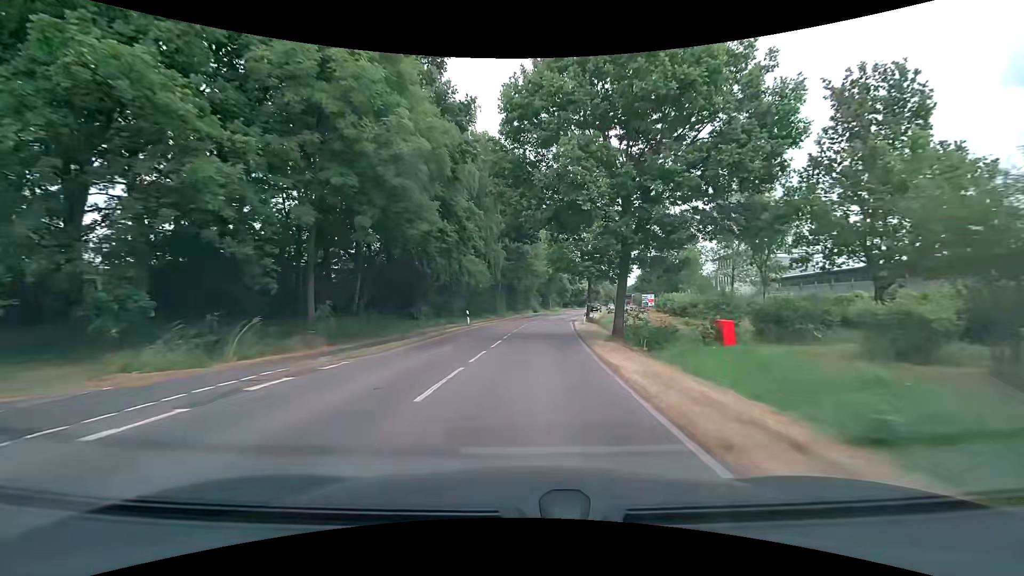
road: secondary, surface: asphalt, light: Day
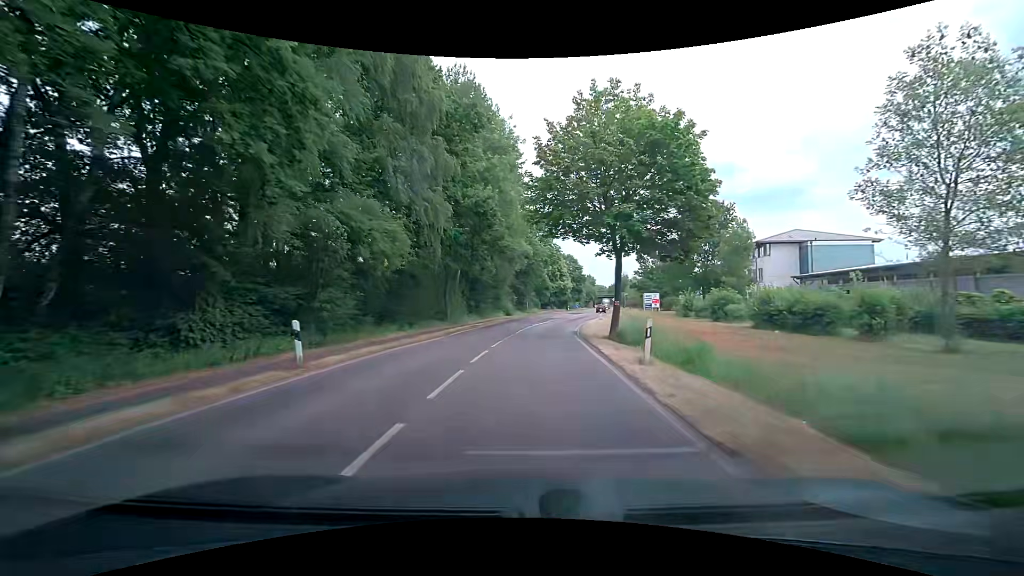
(+0.6, +22.8) m; +2°
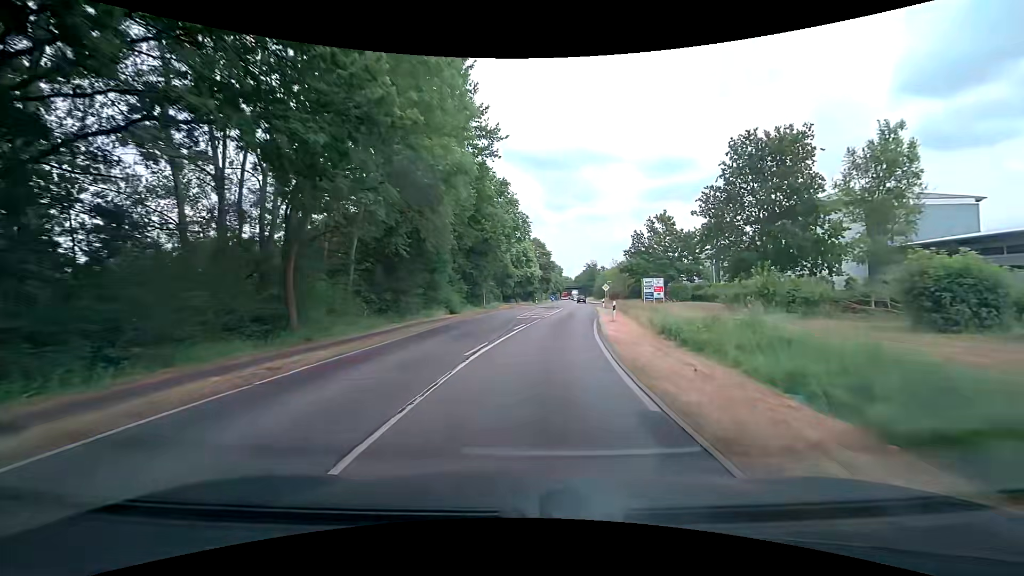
(+1.3, +22.8) m; +6°
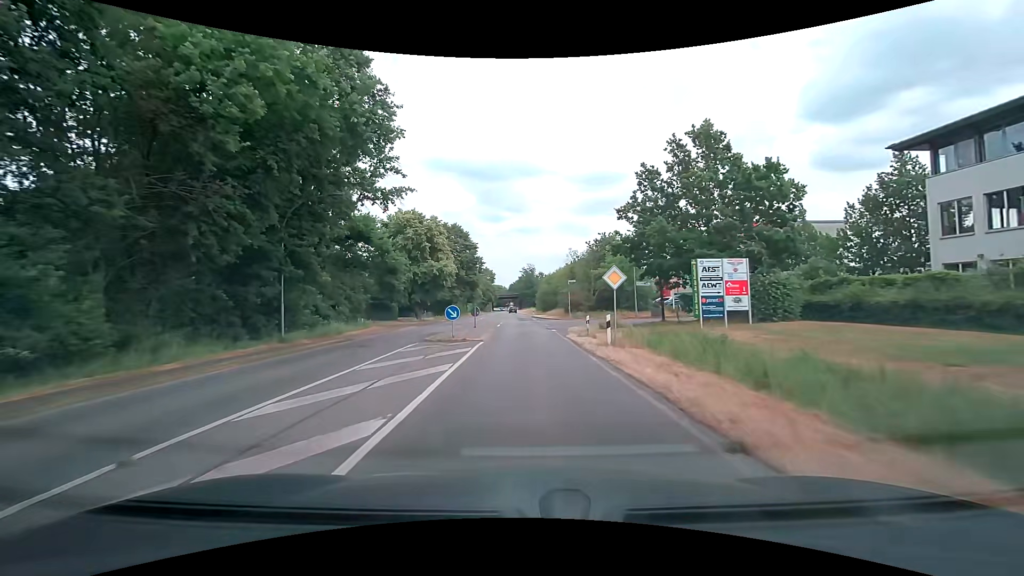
(+3.3, +37.8) m; +8°
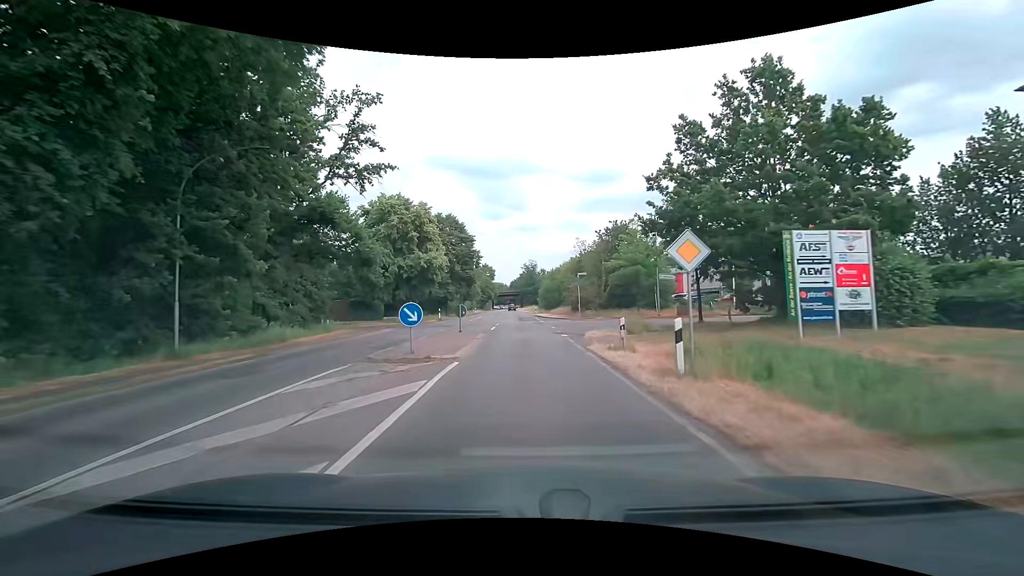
(0.0, +7.6) m; 0°
(0, +10) (0, +20) (0, +30) (-1, +40) (-1, +50) (-1, +60) (-1, +70) (-1, +80) (-2, +90) (-2, +100) m
